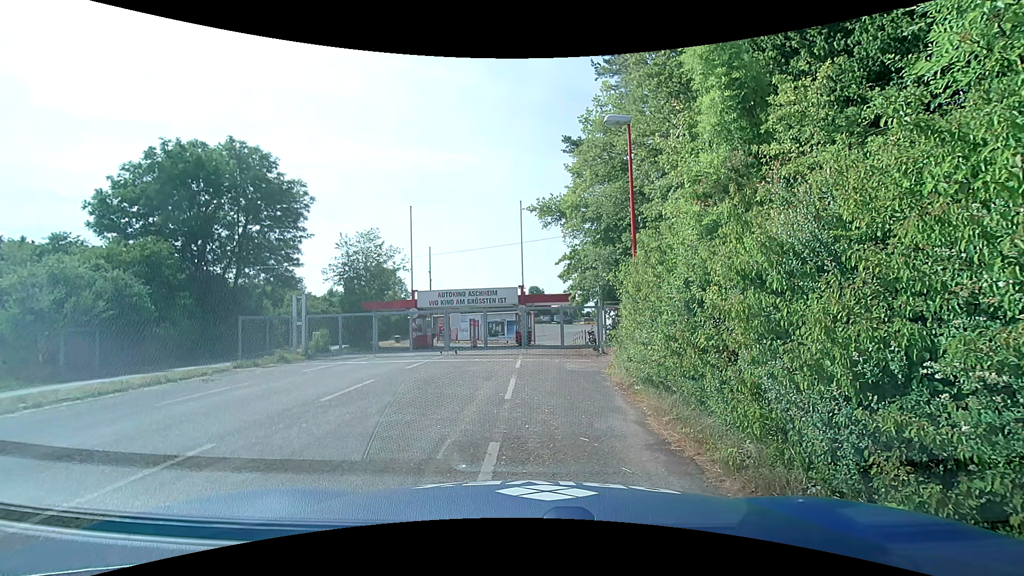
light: Day
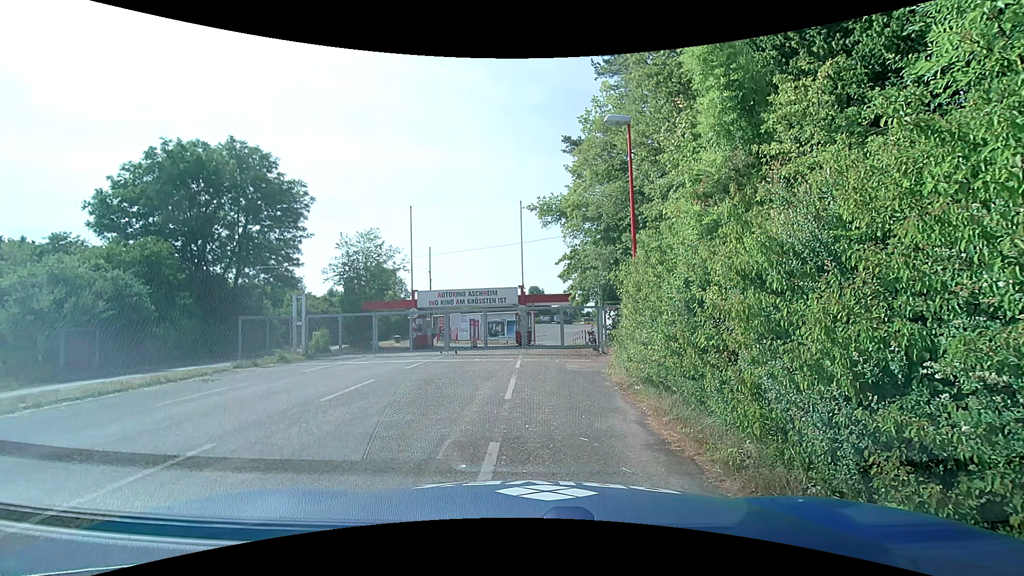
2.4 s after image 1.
(0.0, 0.0) m; 0°
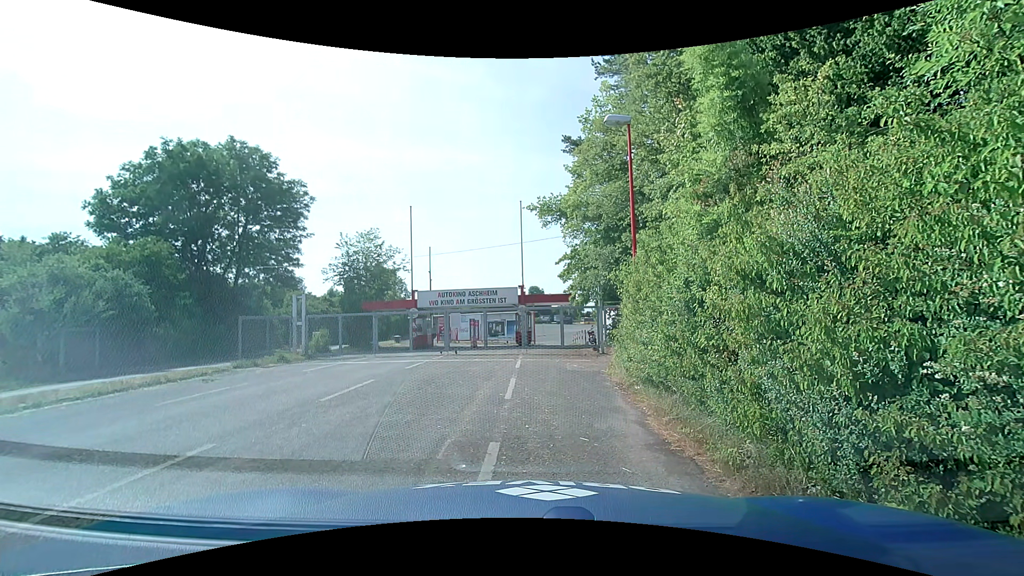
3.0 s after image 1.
(0.0, 0.0) m; 0°
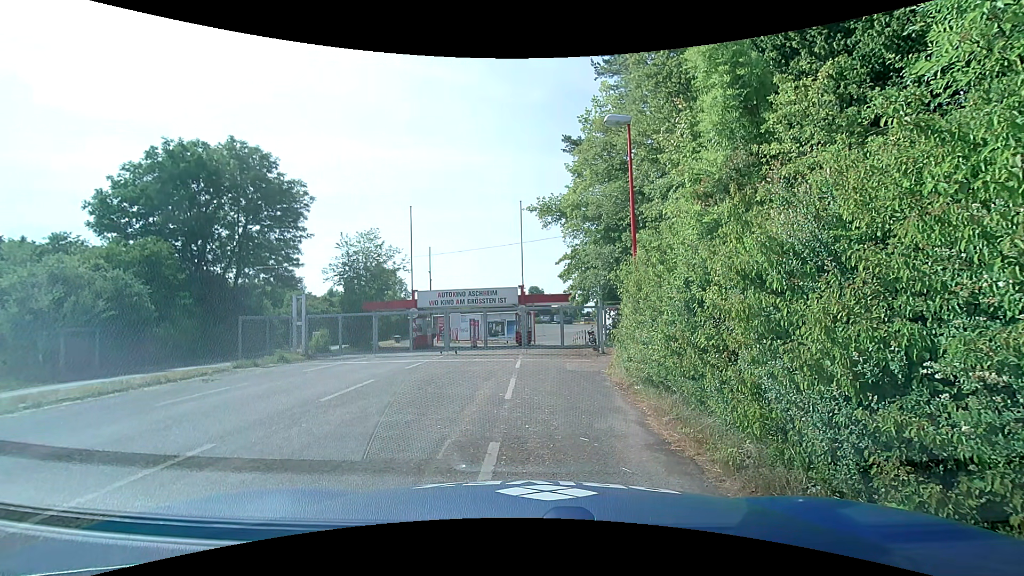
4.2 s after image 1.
(0.0, 0.0) m; 0°
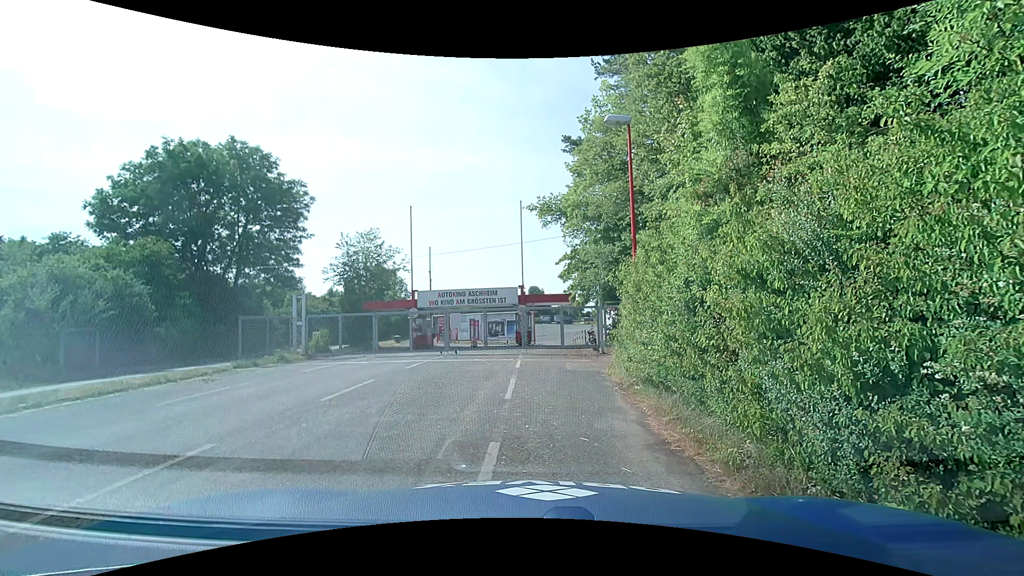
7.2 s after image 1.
(0.0, 0.0) m; 0°
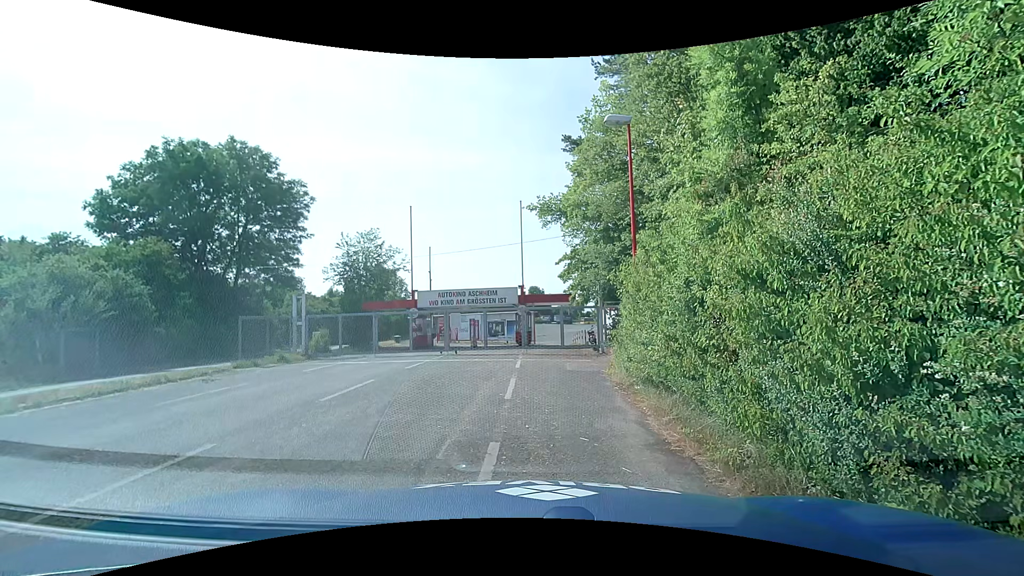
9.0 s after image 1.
(0.0, 0.0) m; 0°
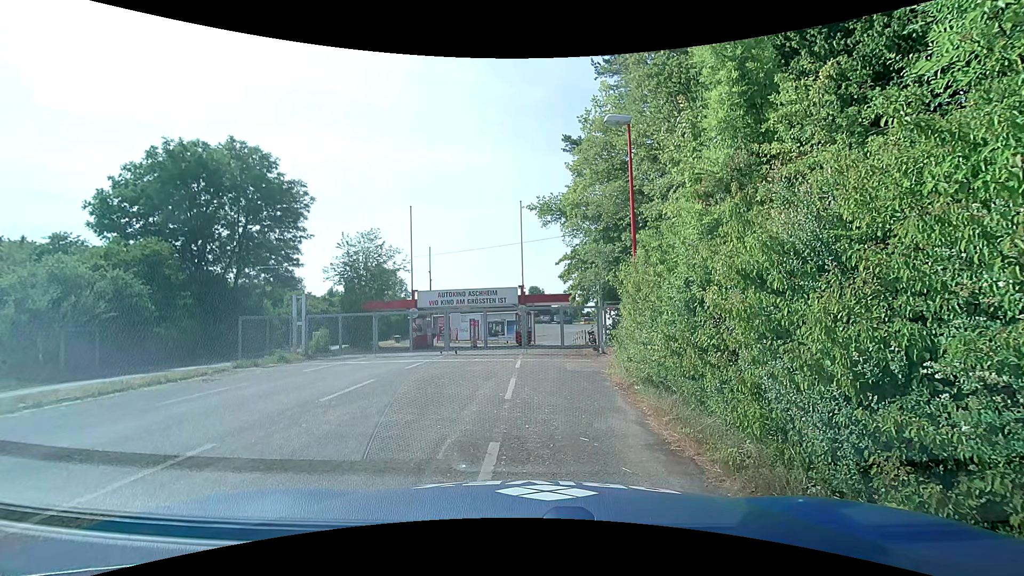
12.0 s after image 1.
(0.0, 0.0) m; 0°
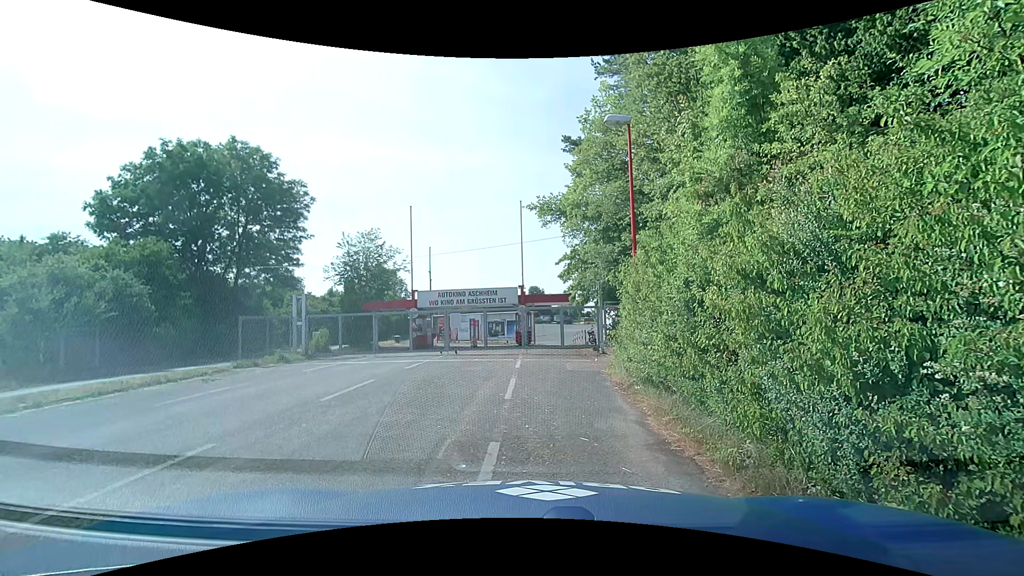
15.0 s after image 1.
(0.0, 0.0) m; 0°
